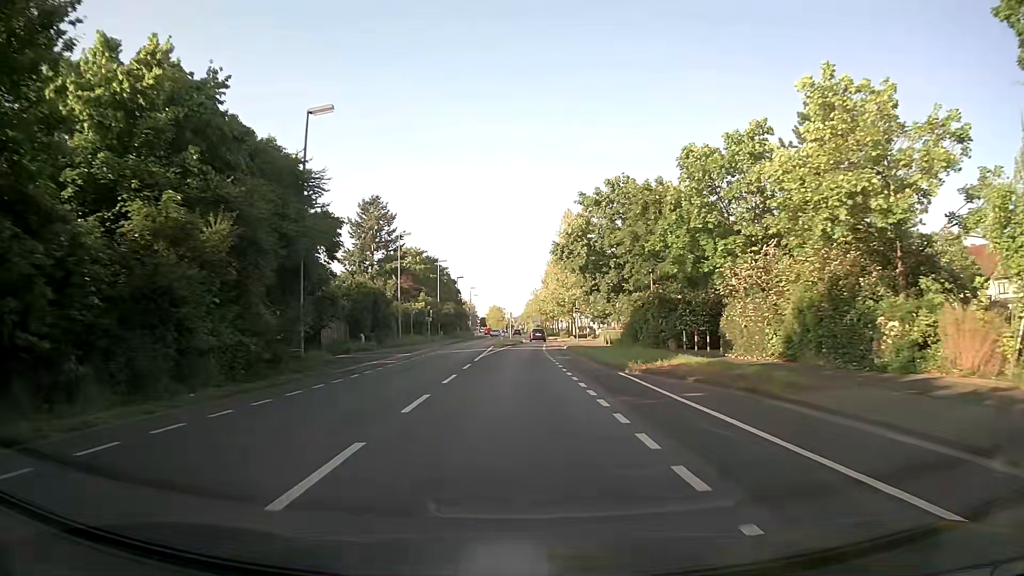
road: secondary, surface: asphalt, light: Day
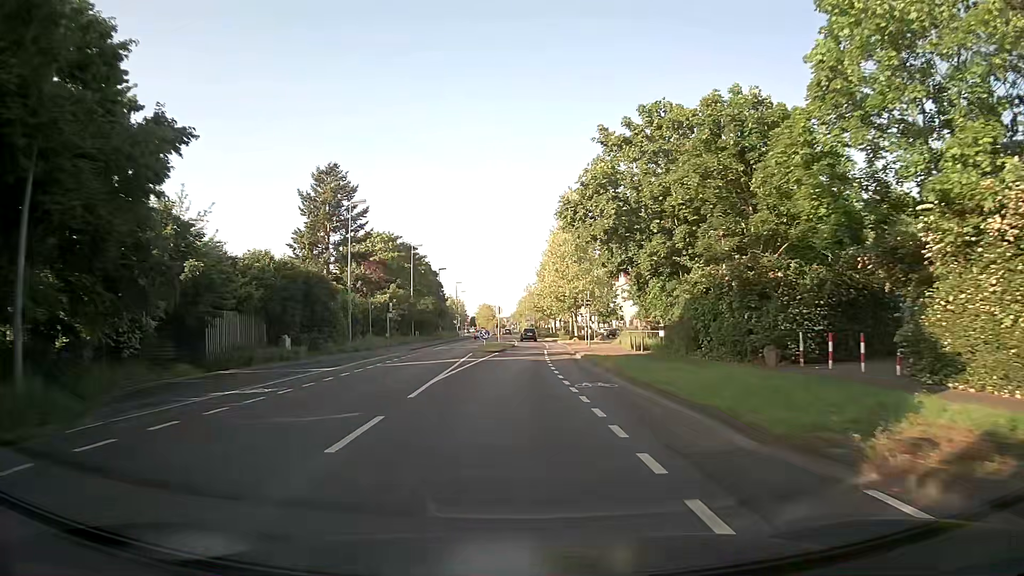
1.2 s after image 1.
(+0.1, +15.8) m; 0°
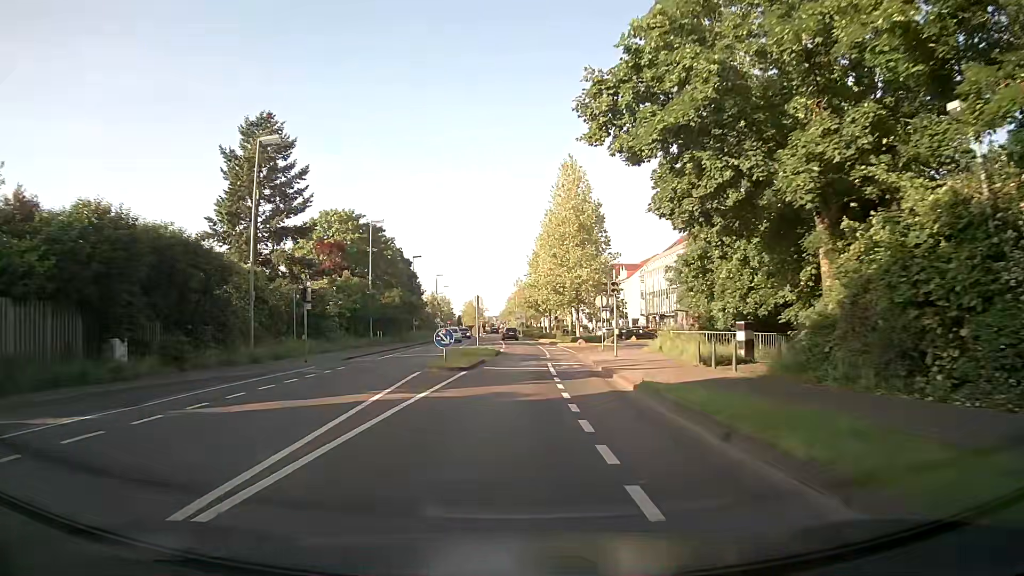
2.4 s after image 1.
(+0.1, +15.9) m; +1°
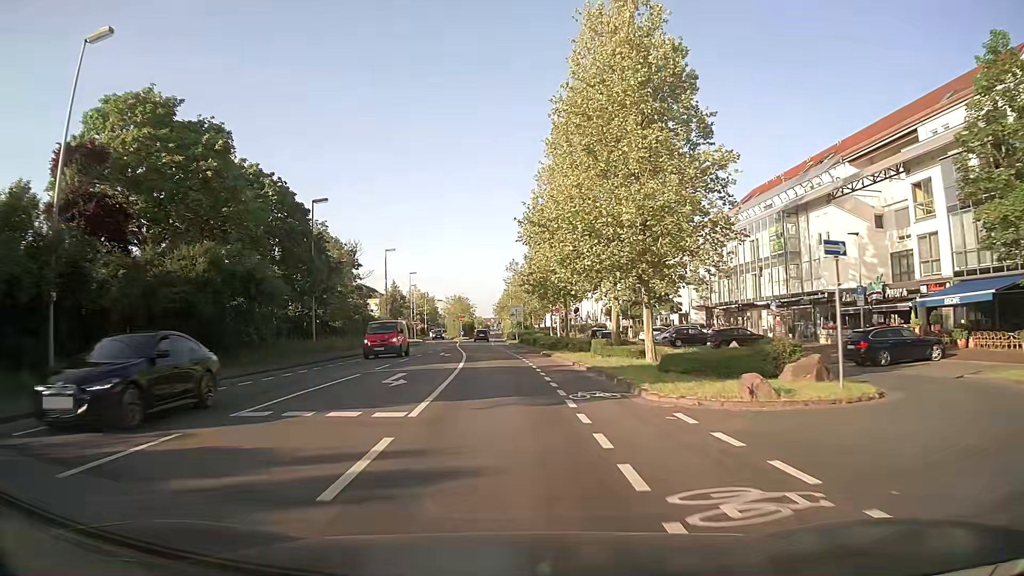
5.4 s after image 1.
(+0.6, +39.6) m; 0°
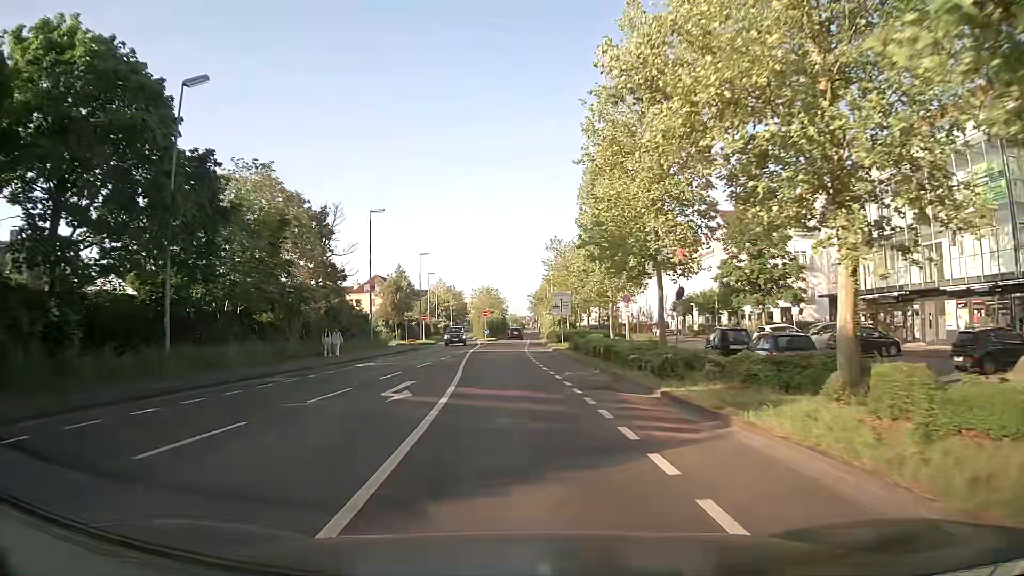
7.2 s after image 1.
(-0.8, +23.7) m; -3°
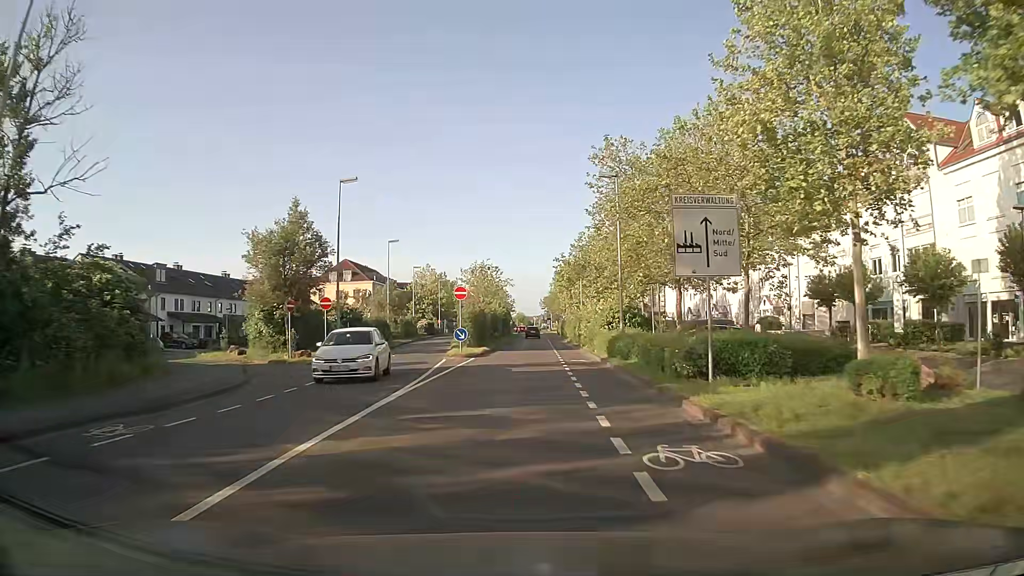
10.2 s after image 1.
(-0.7, +39.6) m; -1°
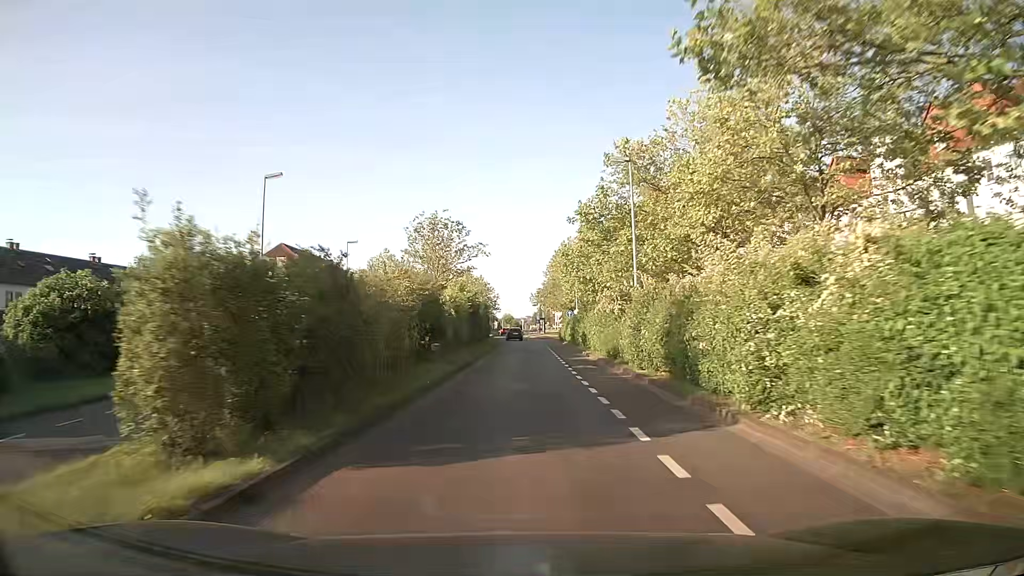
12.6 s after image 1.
(+0.4, +31.7) m; +1°
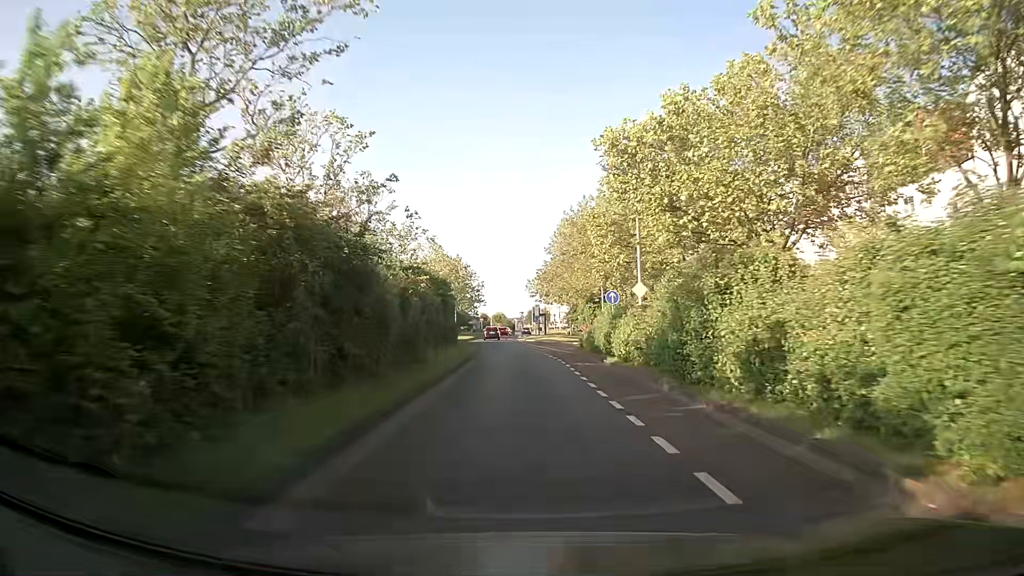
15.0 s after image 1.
(+0.1, +31.6) m; +1°
